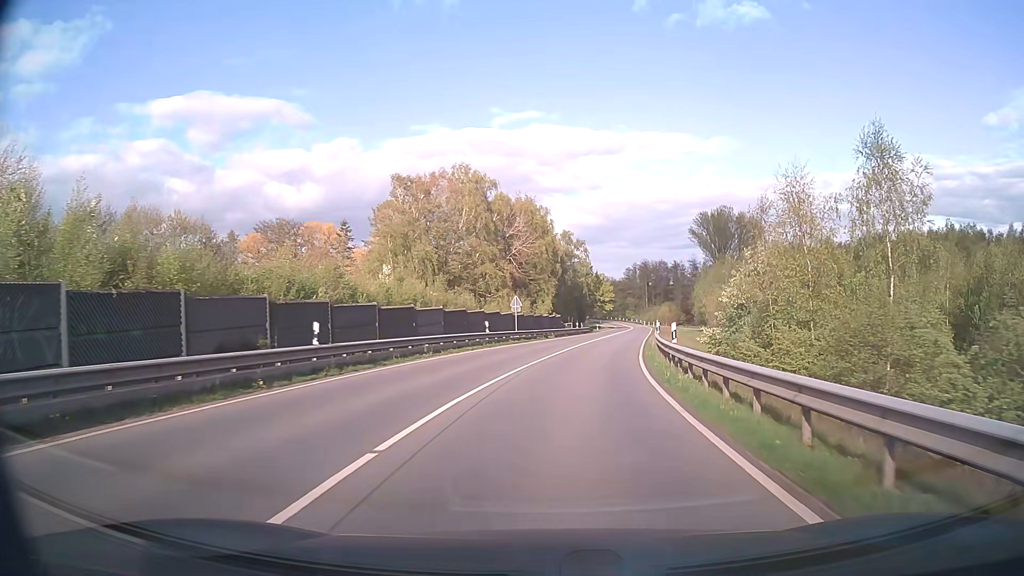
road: secondary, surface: asphalt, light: Day
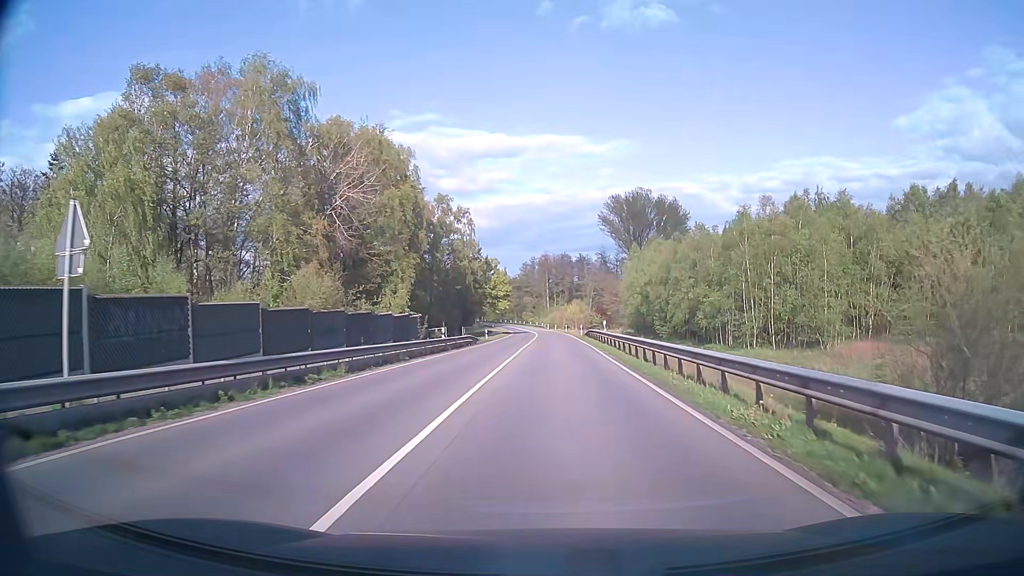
(+3.4, +37.8) m; +9°
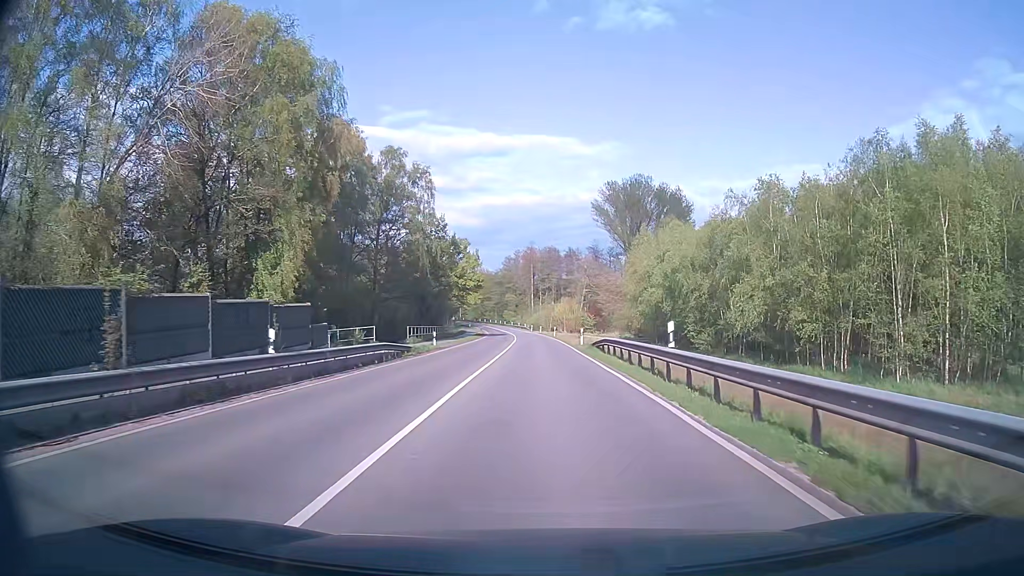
(+0.3, +22.8) m; +1°
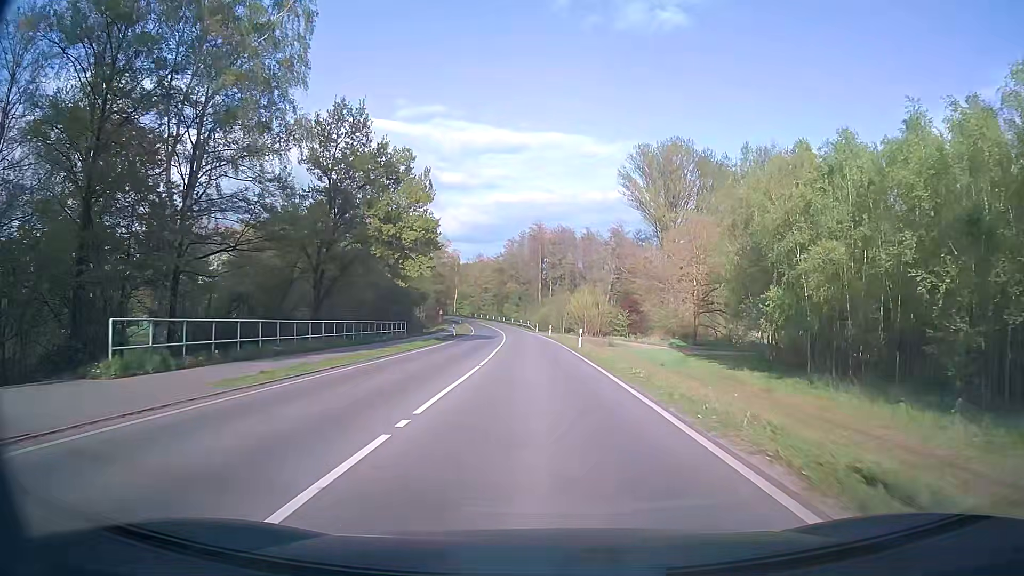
(-0.1, +38.2) m; -1°
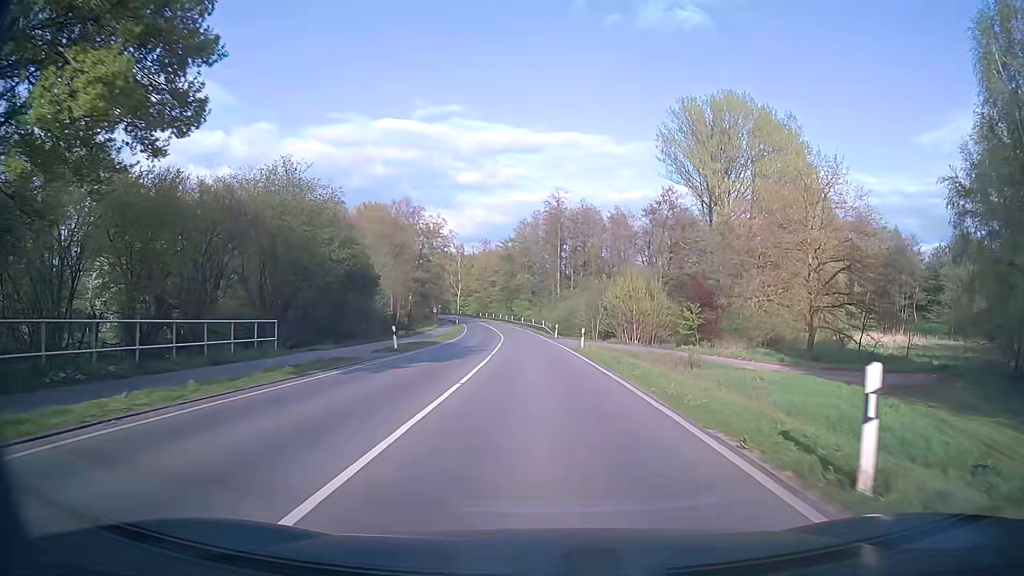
(-0.2, +30.7) m; -1°
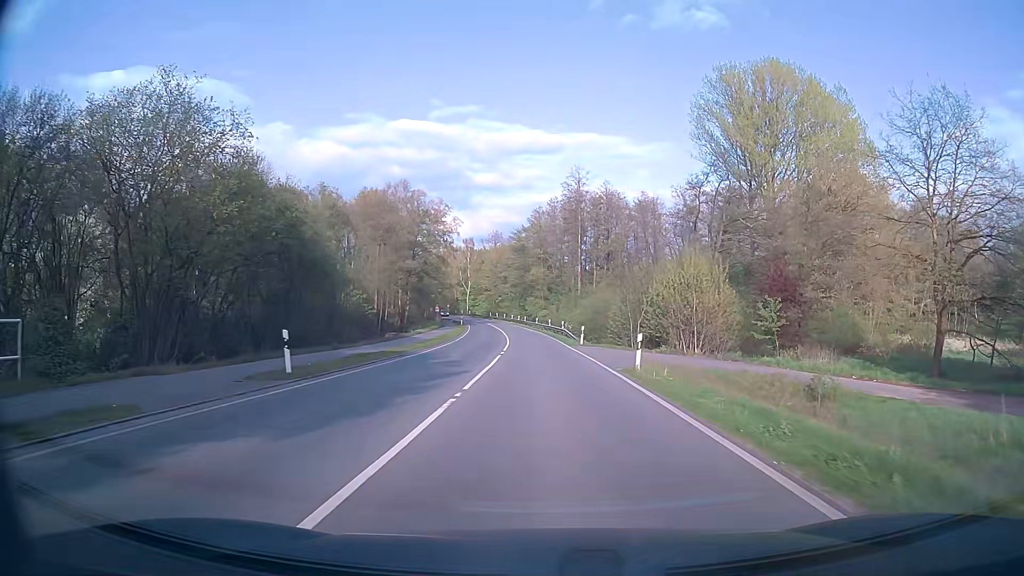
(-0.2, +15.3) m; -3°
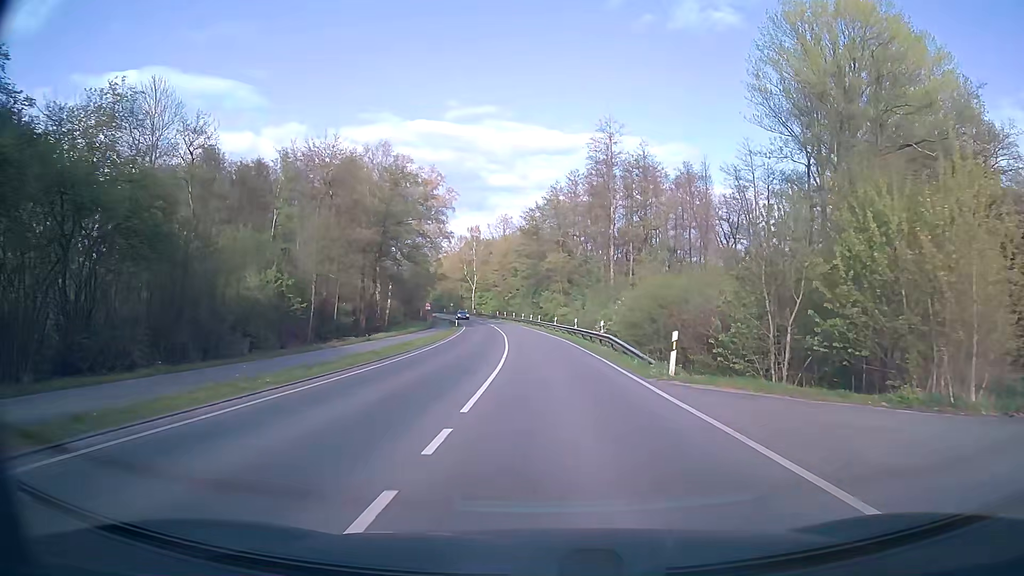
(+0.1, +22.9) m; 0°
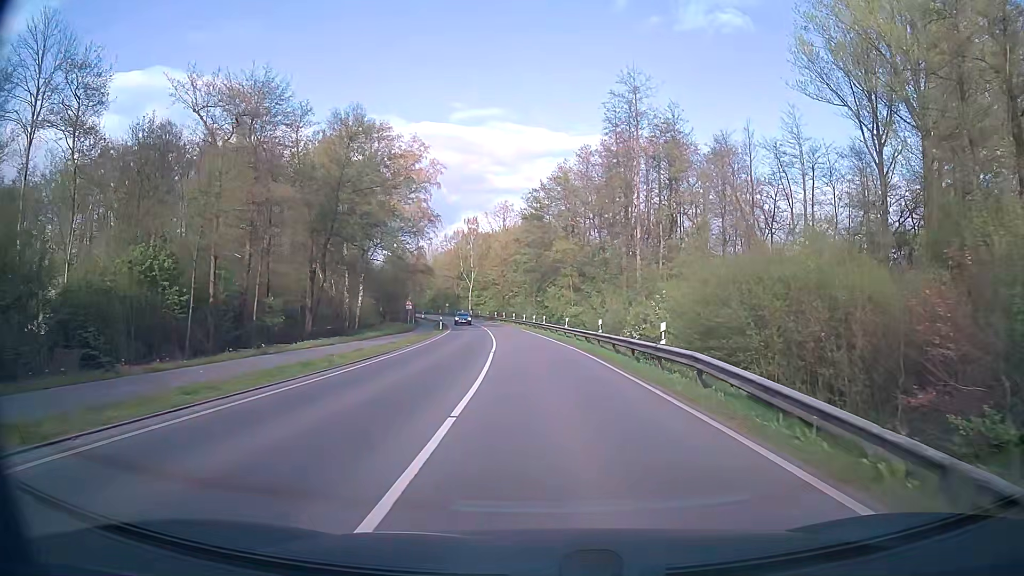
(-0.1, +15.2) m; -1°
(0, +10) (0, +20) (-1, +30) (-1, +40) (-2, +50) (-3, +60) (-4, +70) (-6, +80) (-7, +90) (-9, +99) m
